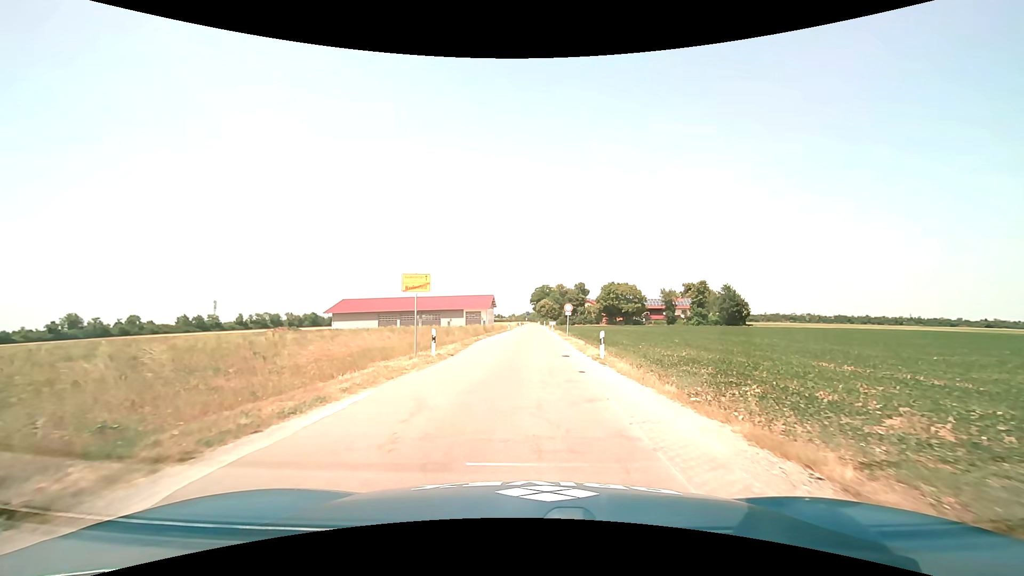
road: unclassified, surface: asphalt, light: Day
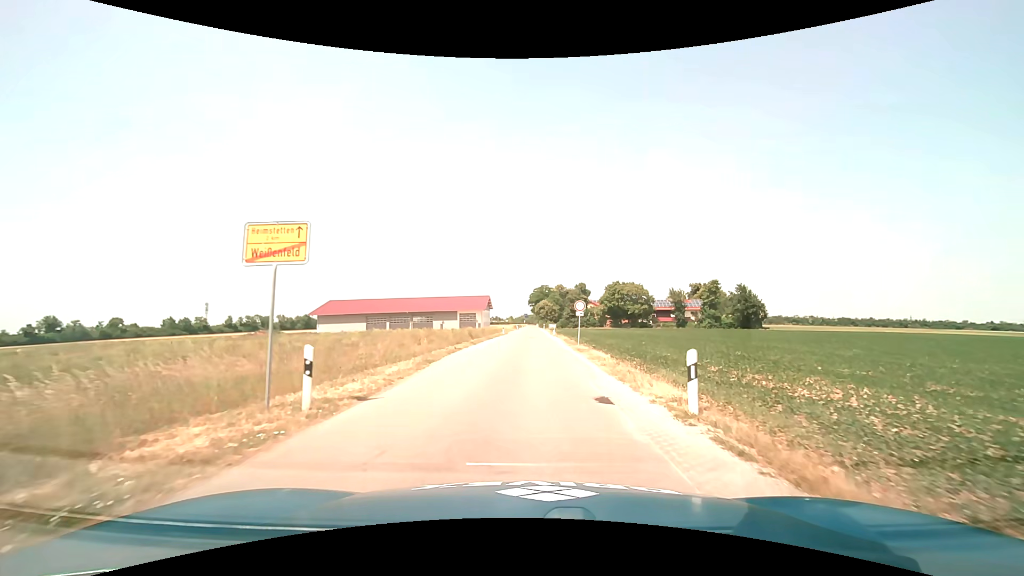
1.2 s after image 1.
(0.0, +10.0) m; 0°
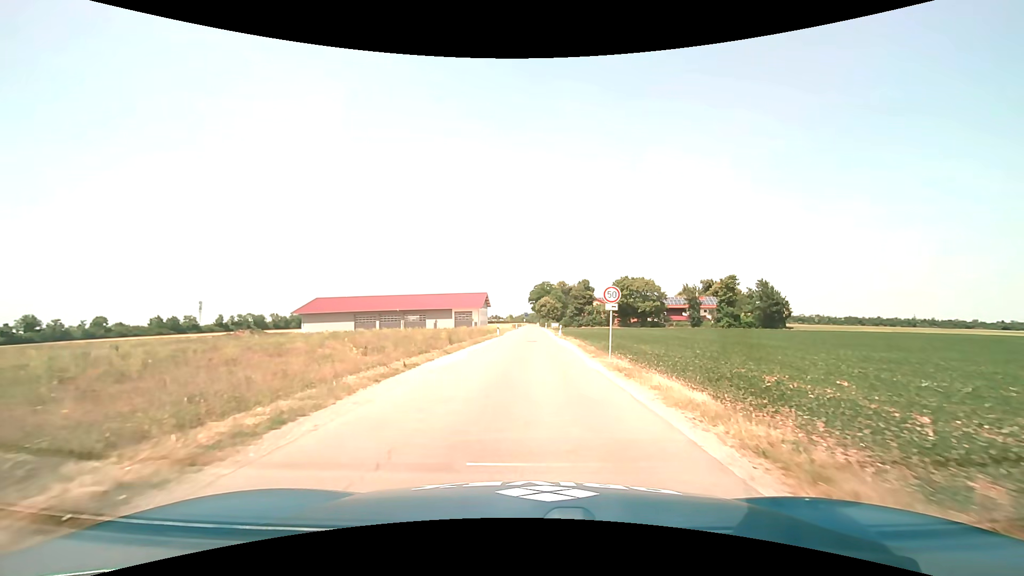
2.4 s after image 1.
(0.0, +10.6) m; 0°
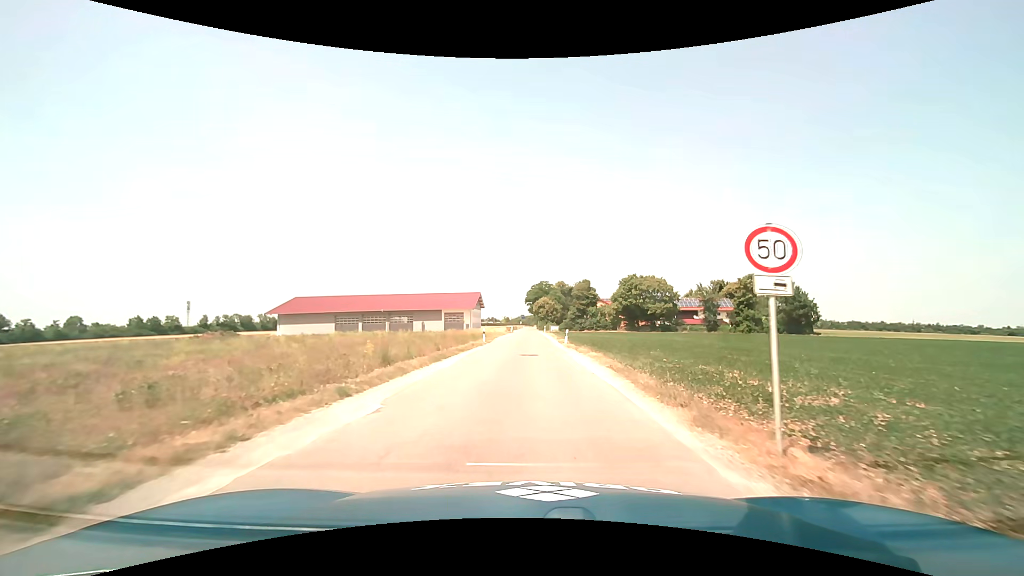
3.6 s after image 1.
(0.0, +11.8) m; 0°
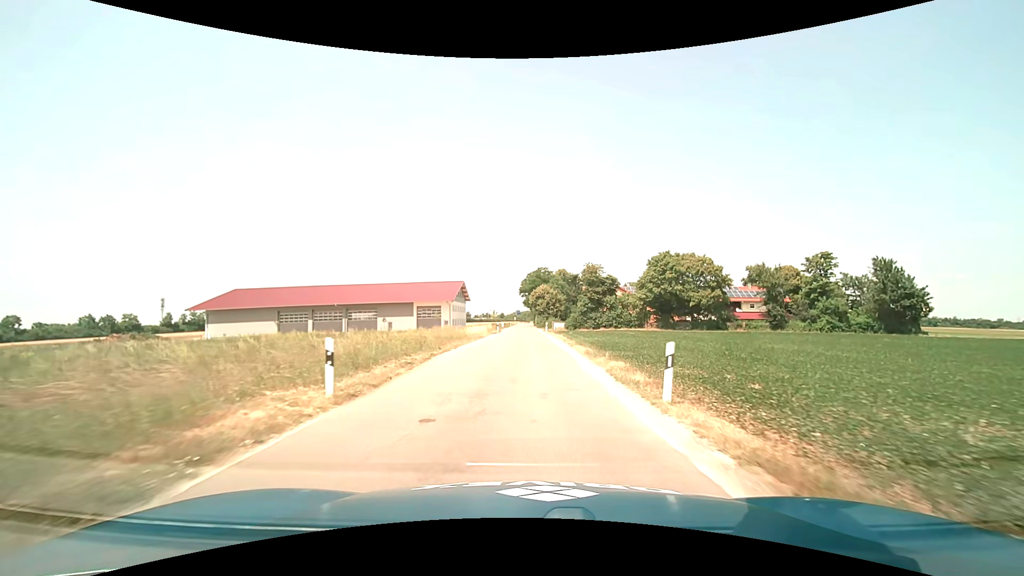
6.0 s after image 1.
(+0.1, +27.2) m; 0°
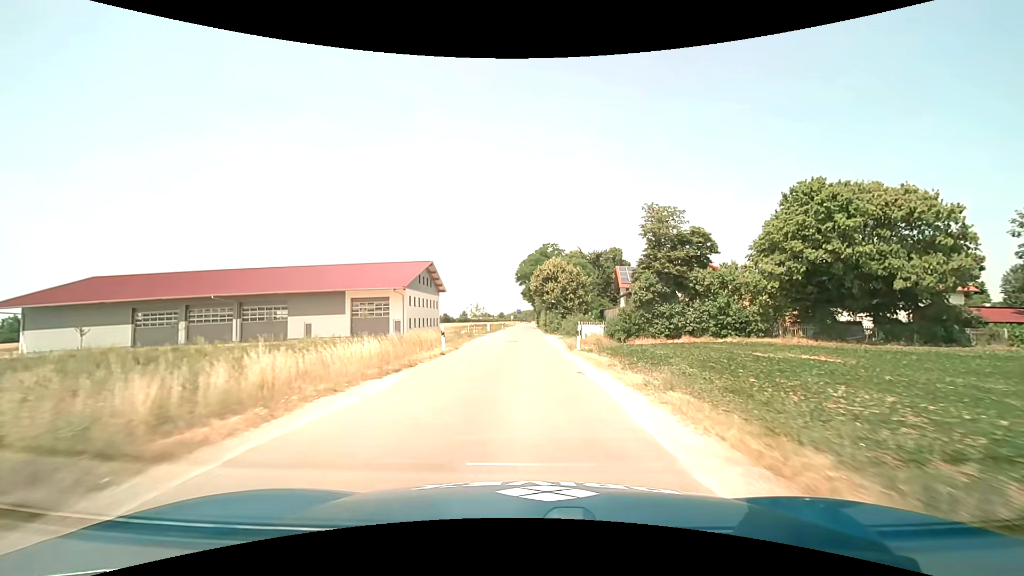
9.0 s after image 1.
(0.0, +37.9) m; 0°
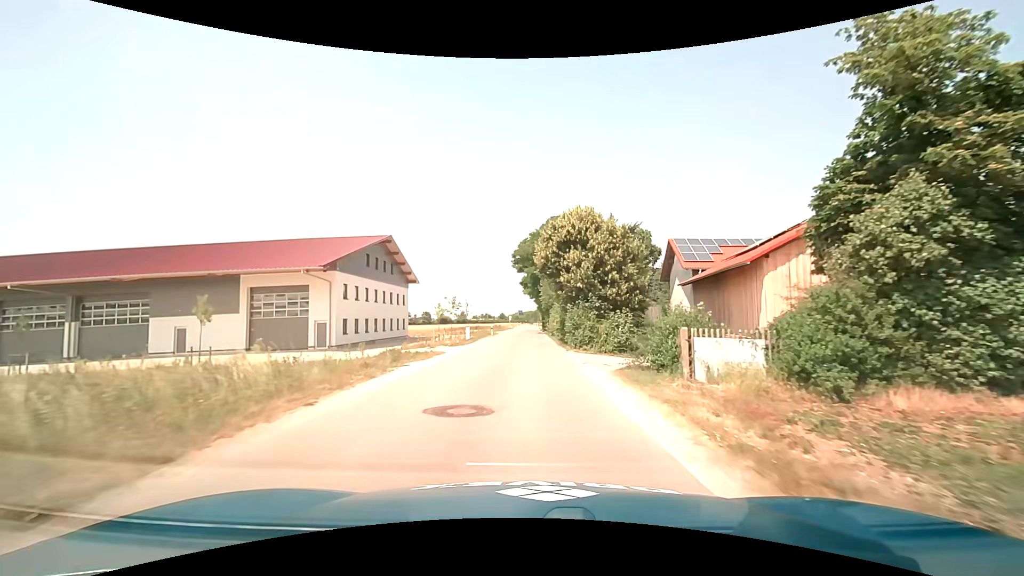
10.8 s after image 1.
(0.0, +23.4) m; 0°
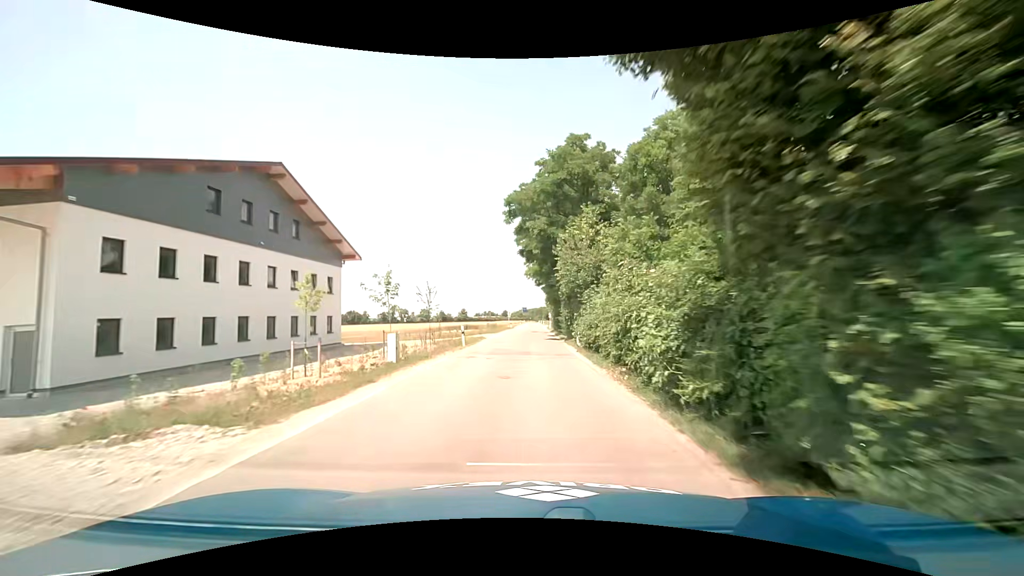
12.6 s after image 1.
(0.0, +23.6) m; 0°
(0, +10) (0, +20) (0, +30) (0, +40) (0, +50) (0, +60) (+1, +70) (+1, +80) (+1, +90) (+1, +100) m
